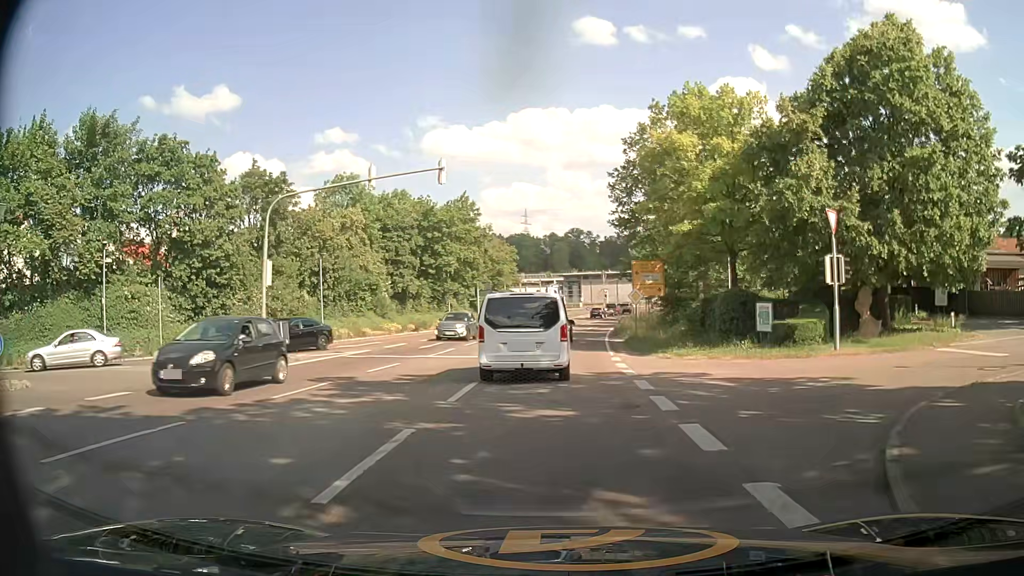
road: secondary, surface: asphalt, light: Day
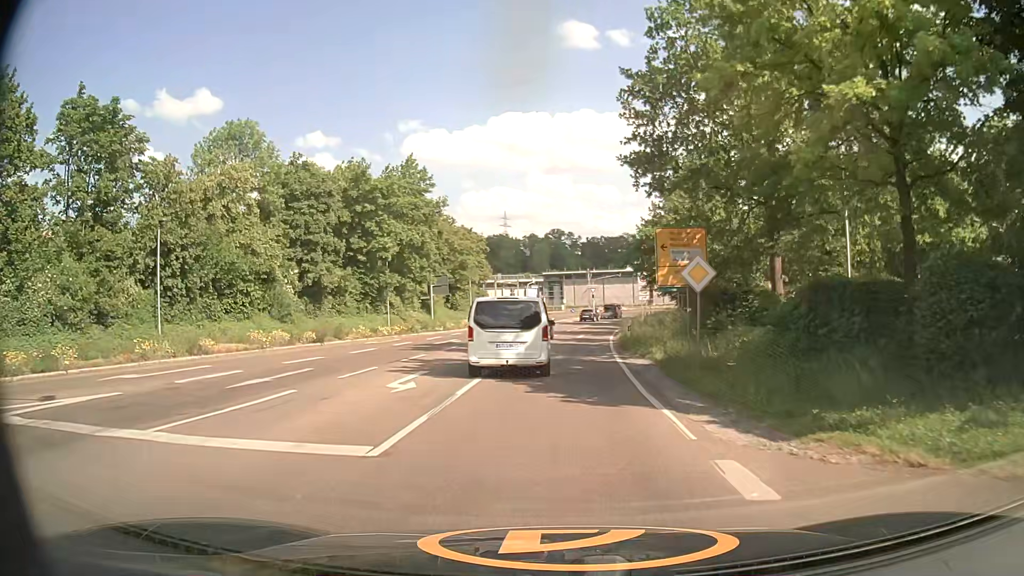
(+0.2, +17.1) m; +2°
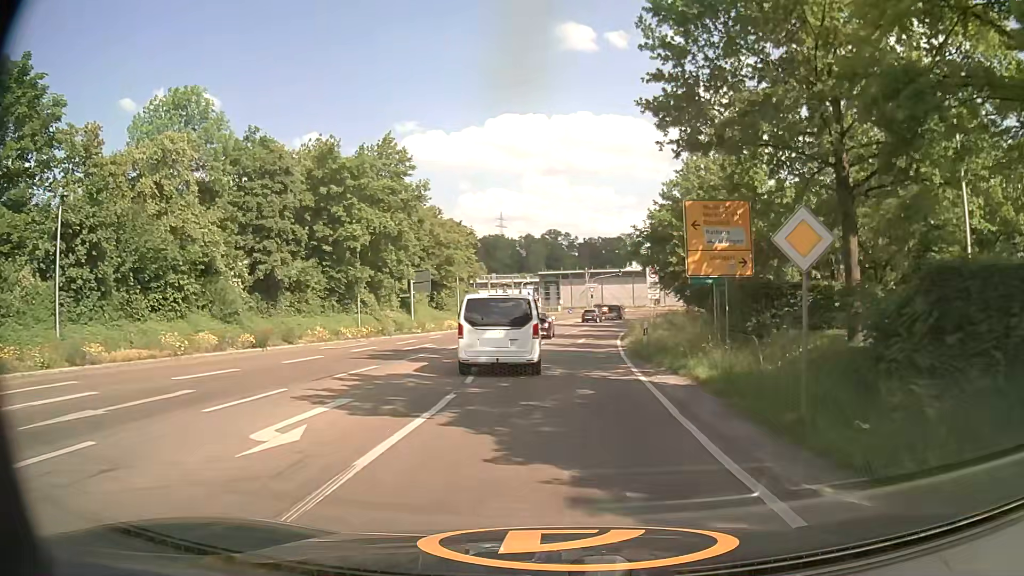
(0.0, +6.4) m; 0°
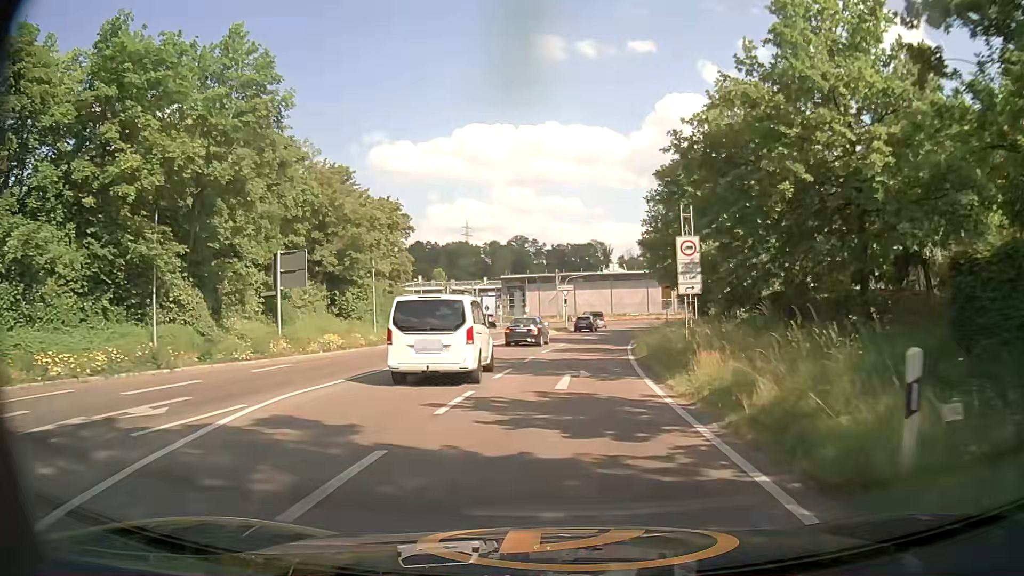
(+0.5, +19.6) m; +3°
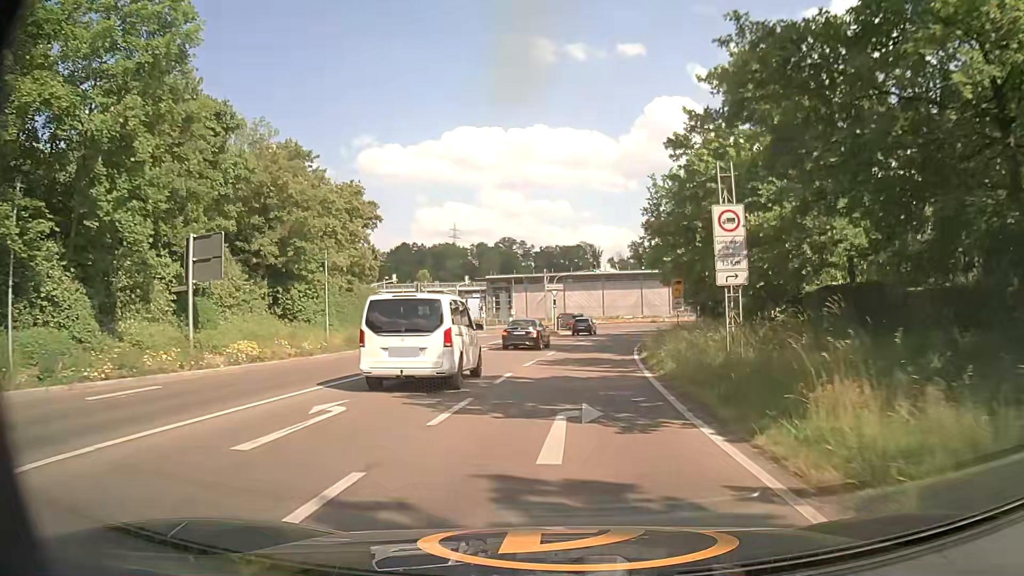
(0.0, +7.1) m; +1°
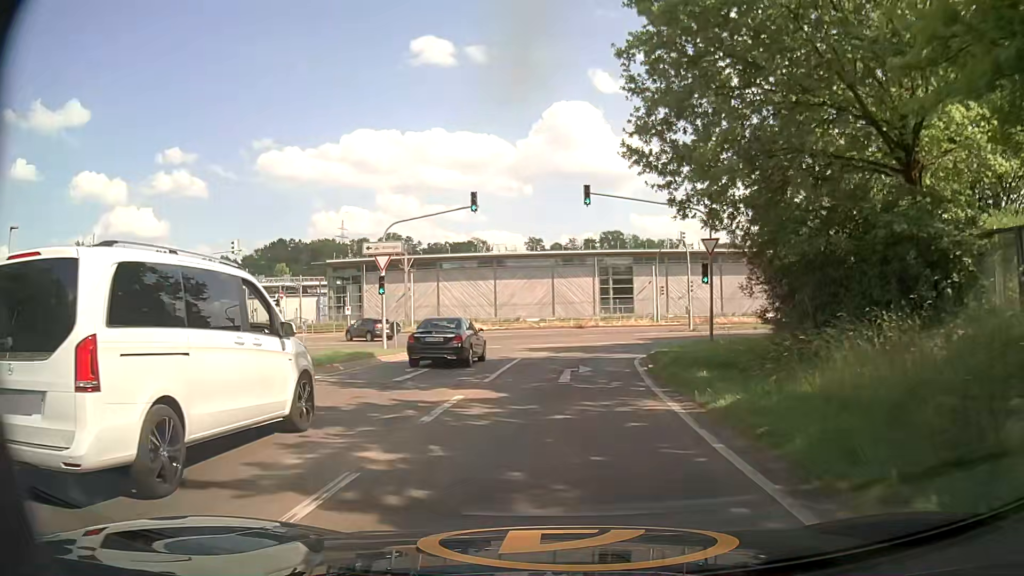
(+2.8, +35.7) m; +9°
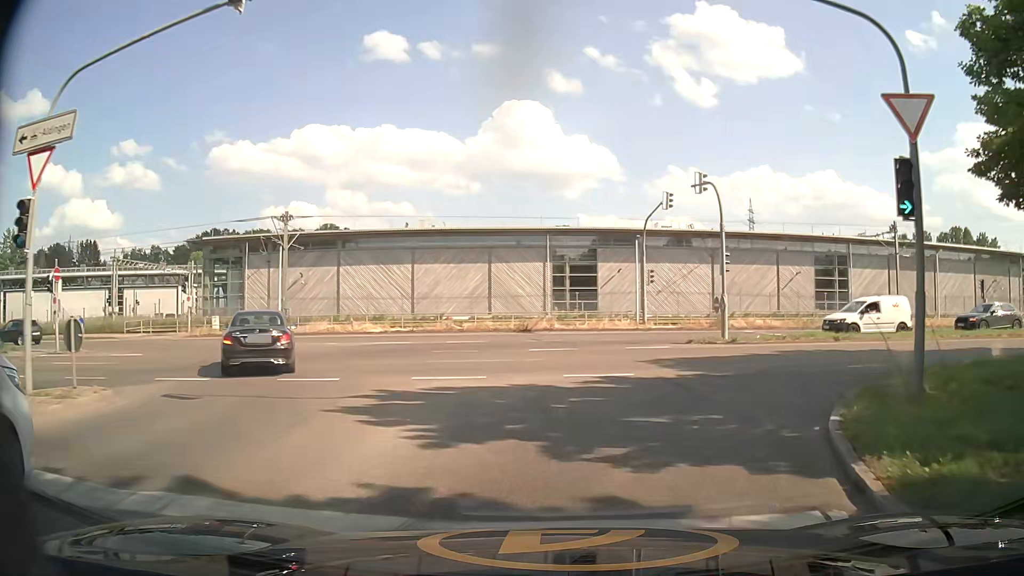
(+0.6, +18.4) m; +3°
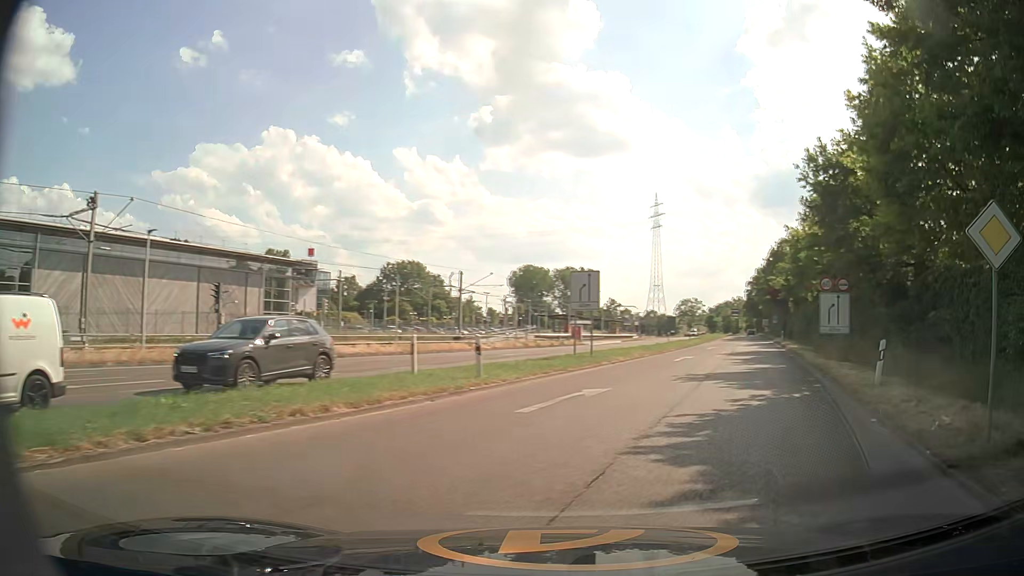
(+9.5, +17.2) m; +68°
